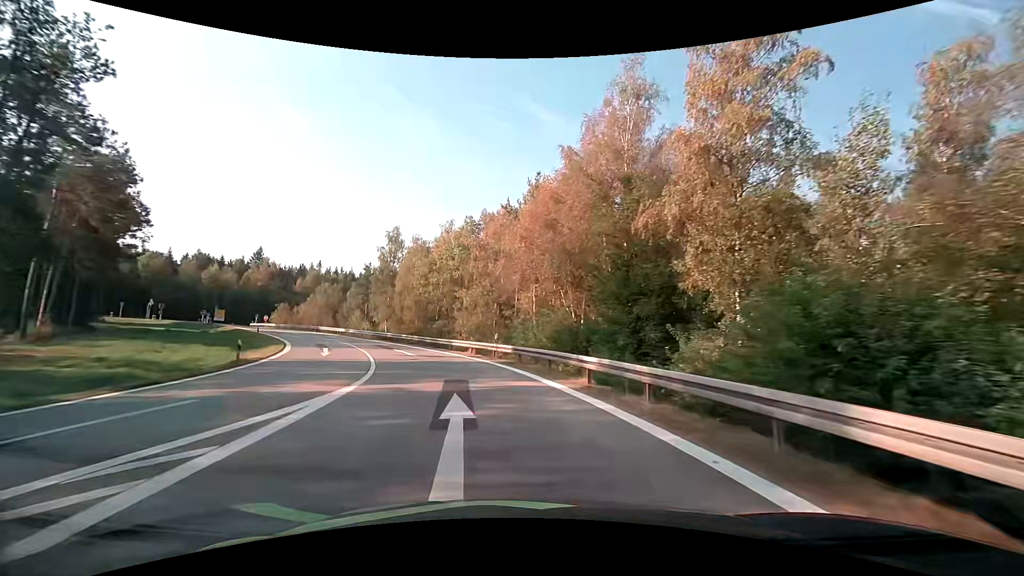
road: motorway_link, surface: asphalt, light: Day
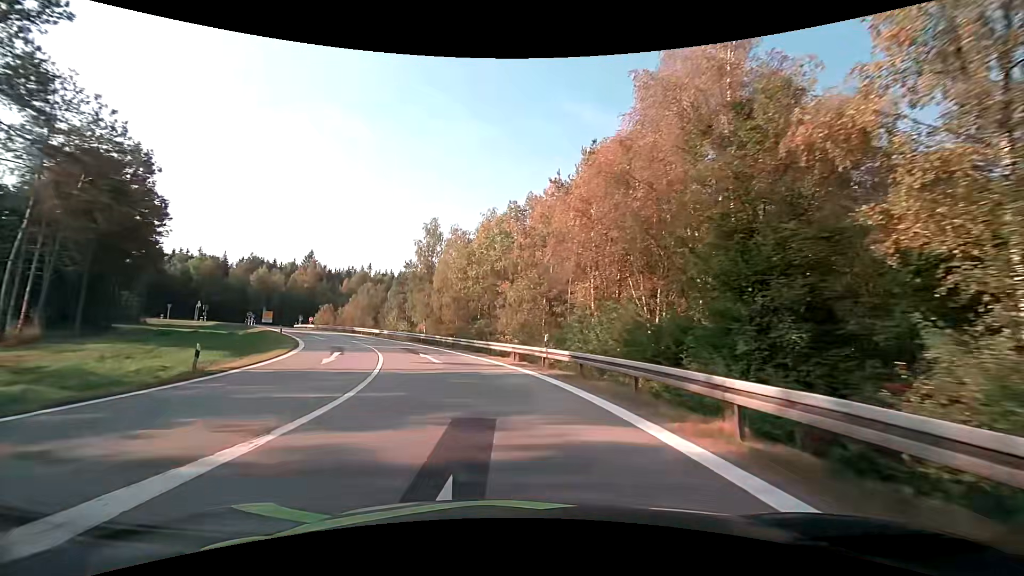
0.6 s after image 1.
(-0.3, +6.7) m; -6°
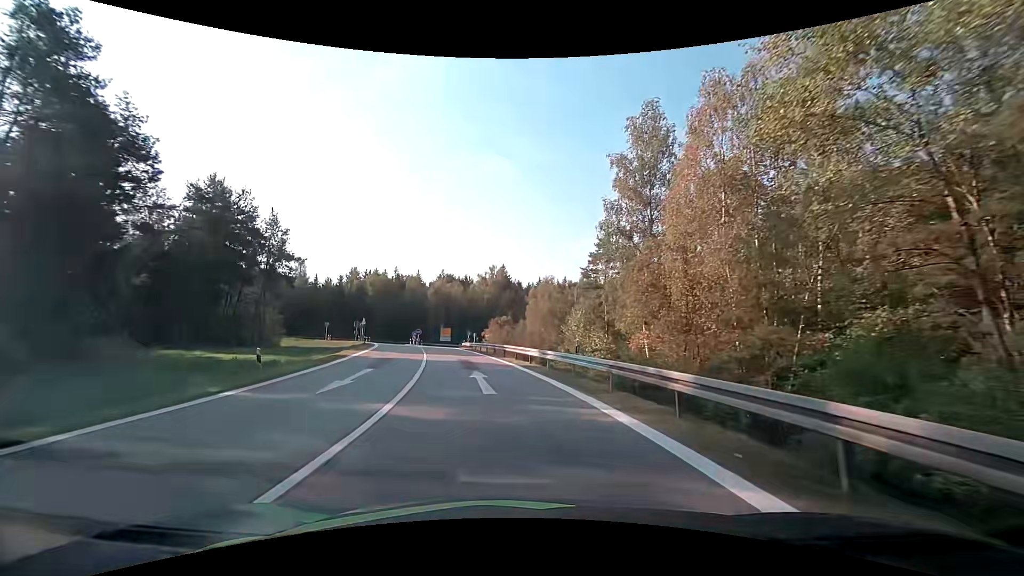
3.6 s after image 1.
(-6.9, +31.6) m; -22°
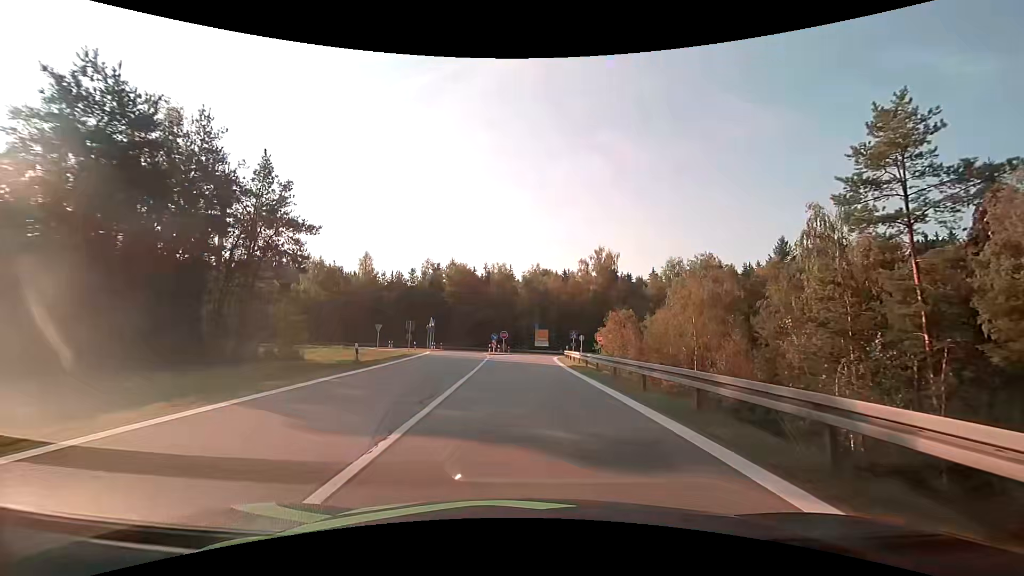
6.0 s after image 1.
(-3.5, +26.0) m; -12°
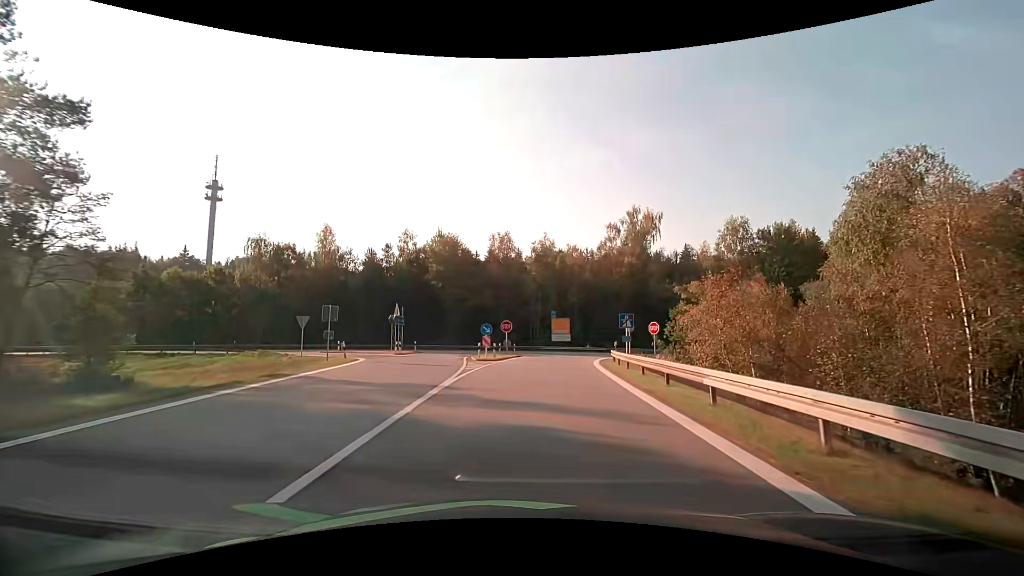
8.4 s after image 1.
(-0.4, +23.1) m; -2°
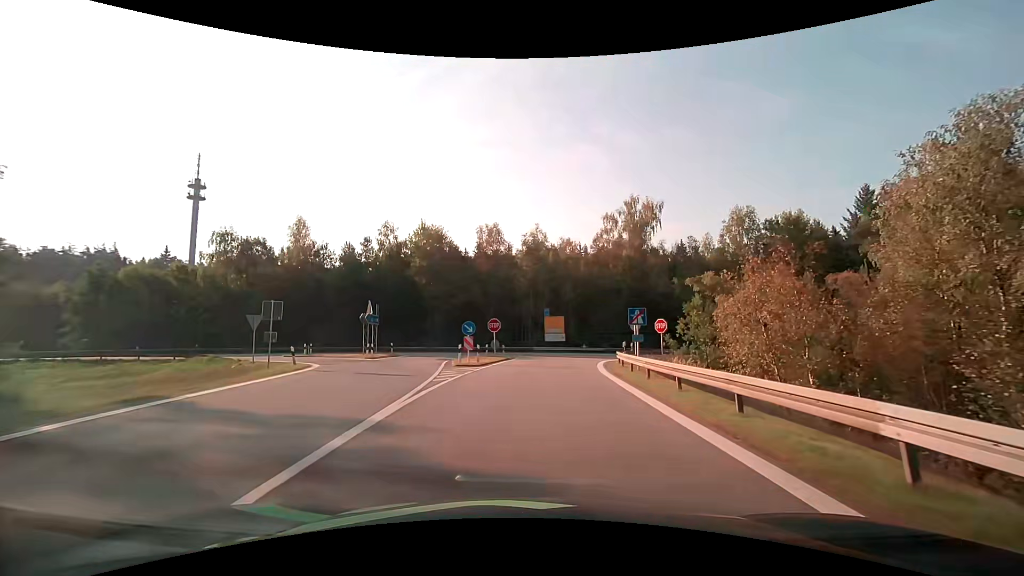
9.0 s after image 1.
(+0.1, +5.2) m; +1°
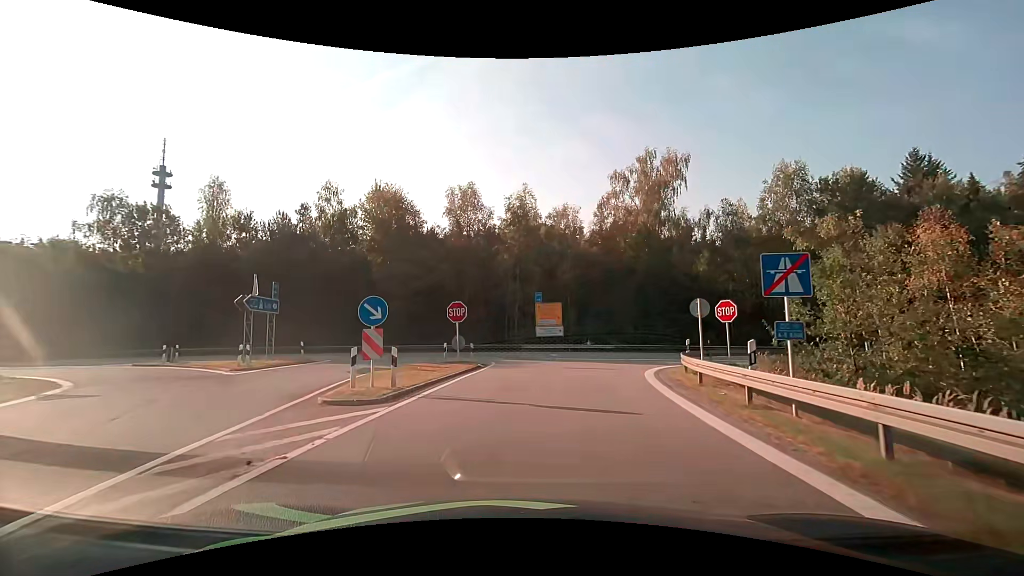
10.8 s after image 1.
(+0.2, +14.9) m; +1°
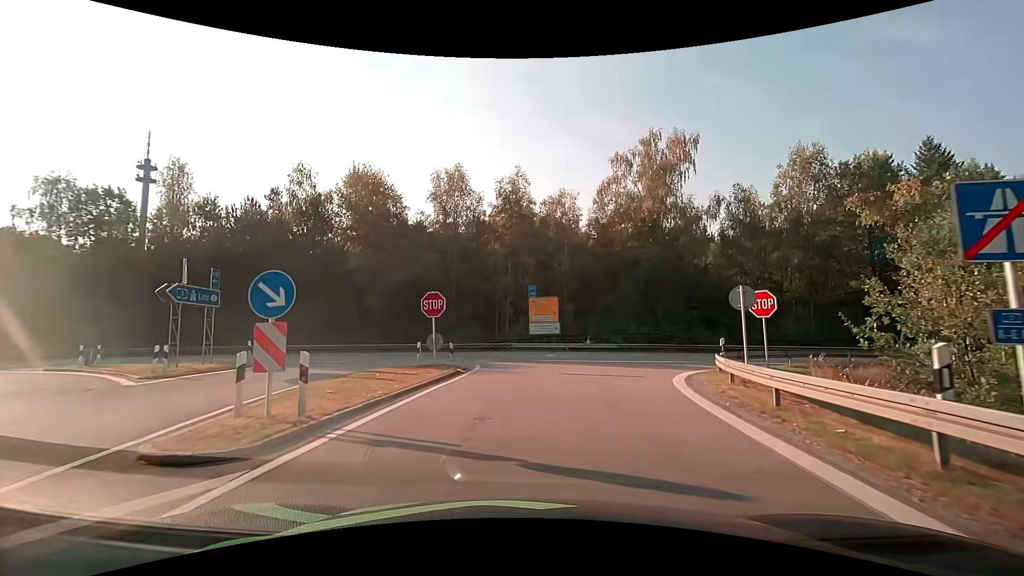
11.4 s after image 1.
(0.0, +4.4) m; 0°
